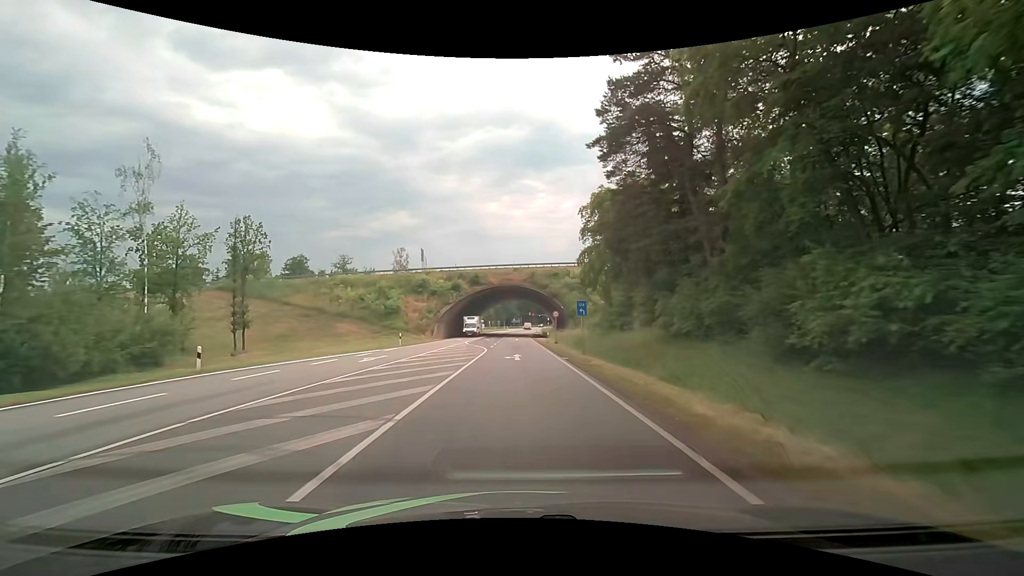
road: primary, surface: asphalt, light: Day
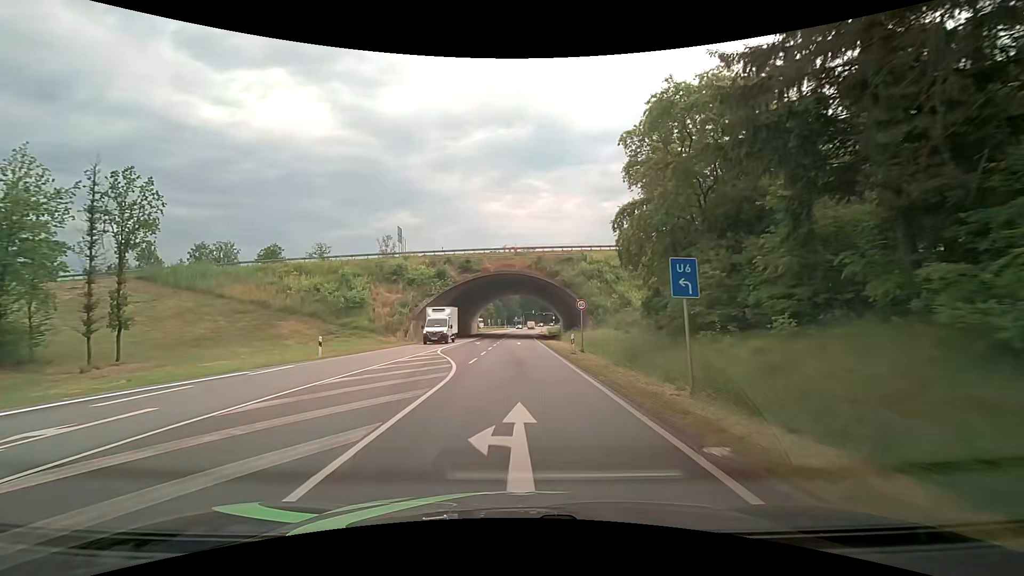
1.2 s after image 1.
(0.0, +17.1) m; 0°
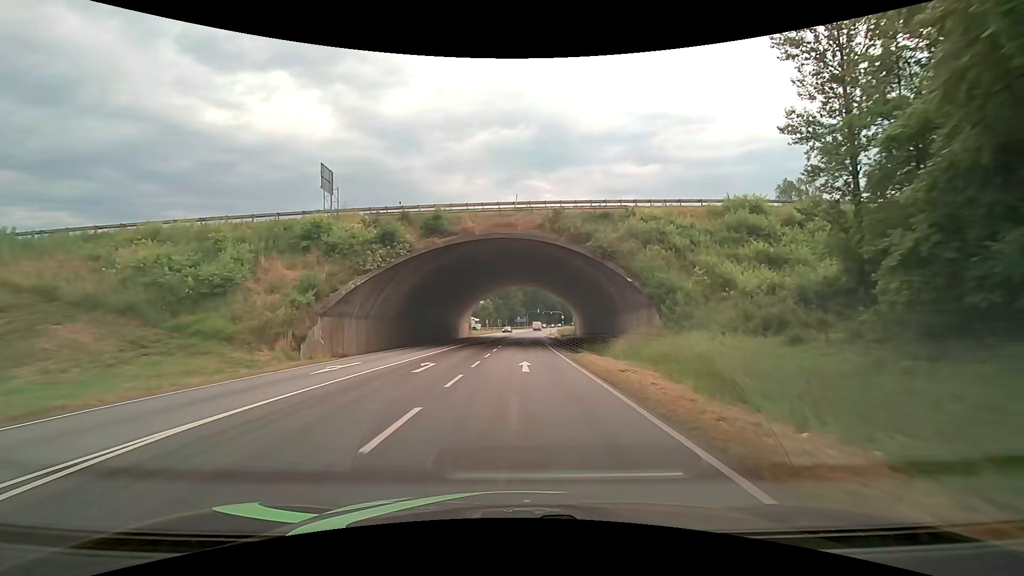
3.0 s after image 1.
(0.0, +25.4) m; 0°
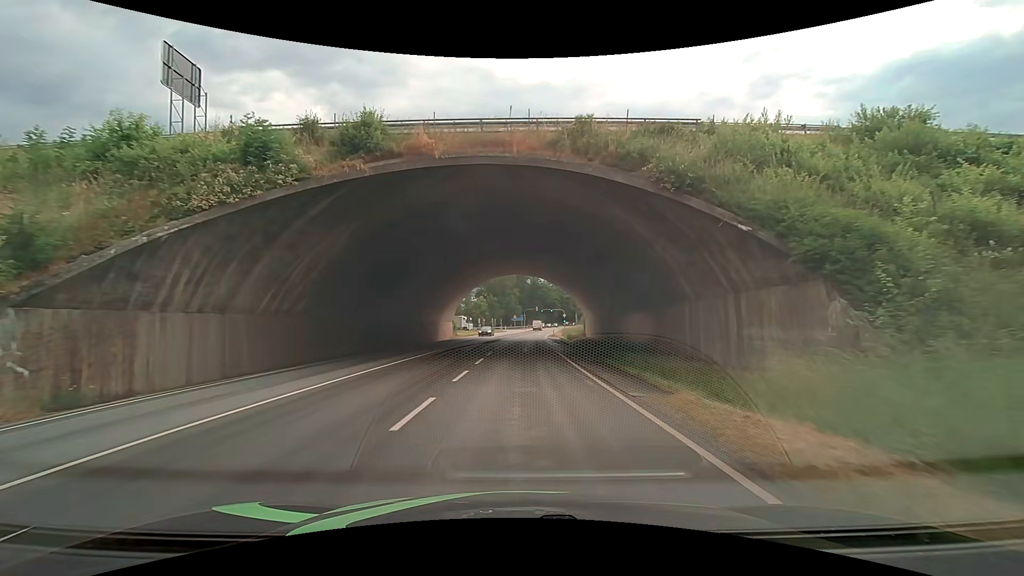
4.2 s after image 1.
(+0.1, +16.8) m; 0°
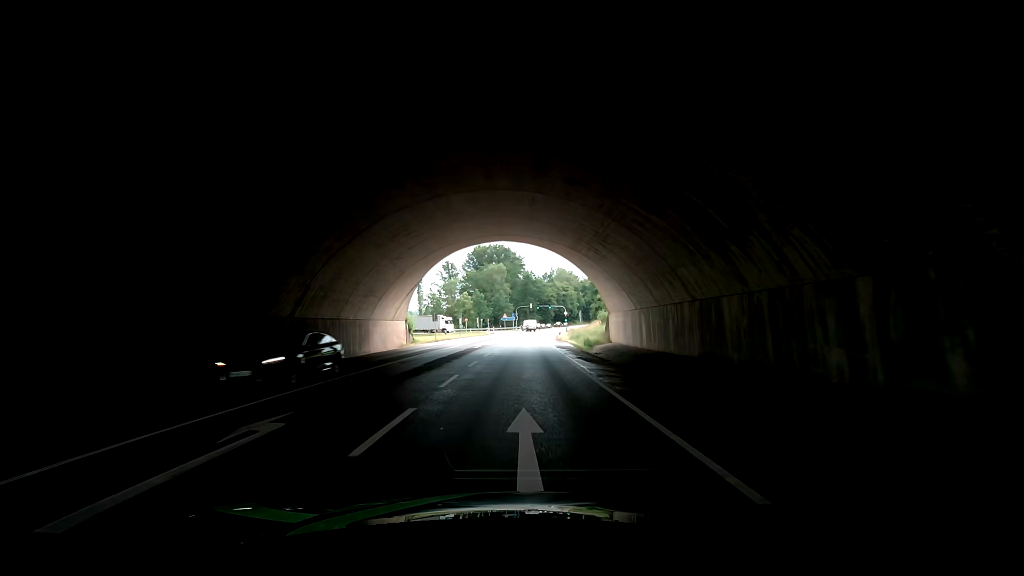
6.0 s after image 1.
(+0.2, +25.2) m; -1°
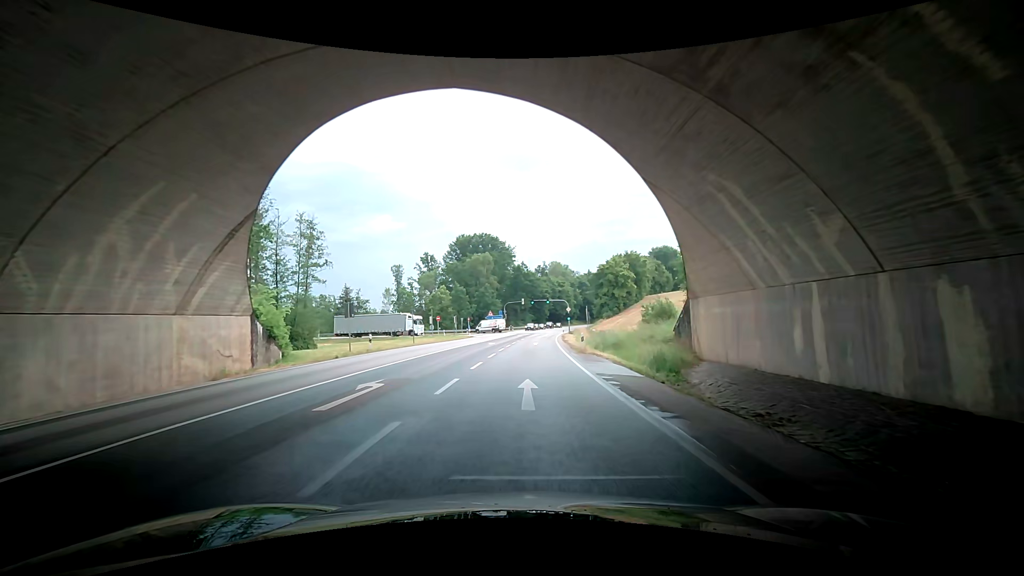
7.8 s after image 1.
(-1.6, +25.2) m; -1°
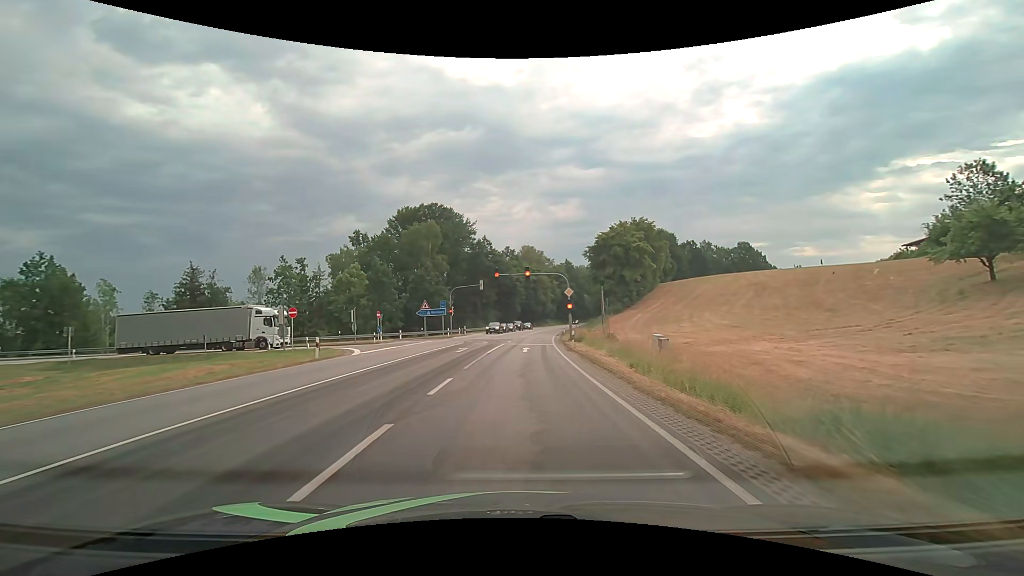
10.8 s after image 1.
(+3.8, +41.9) m; +8°
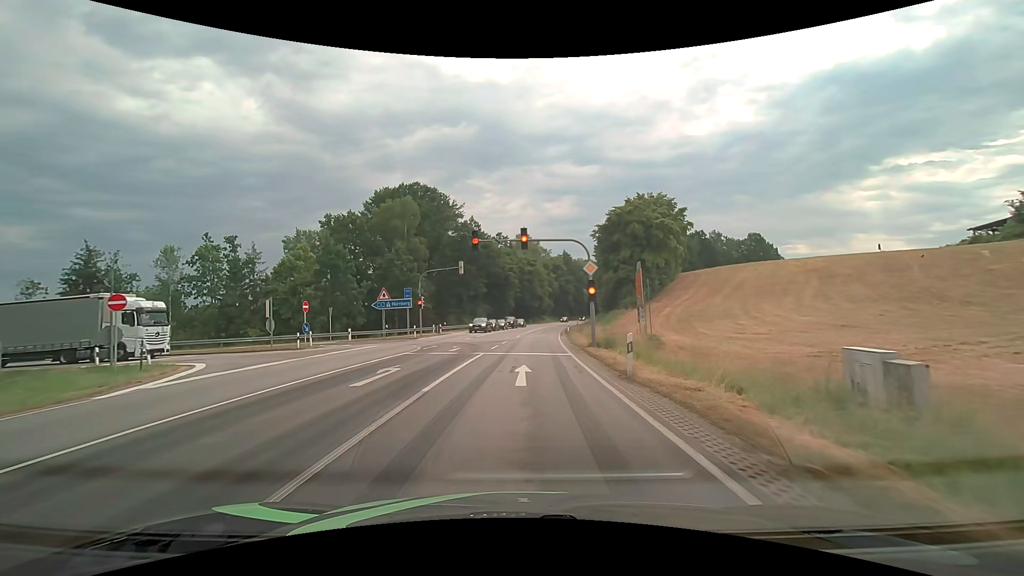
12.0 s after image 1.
(+0.2, +15.1) m; +1°
(0, +10) (0, +20) (0, +30) (+1, +40) (+2, +50) (+3, +60) (+4, +70) (+5, +80) (+6, +90) (+8, +100) m
